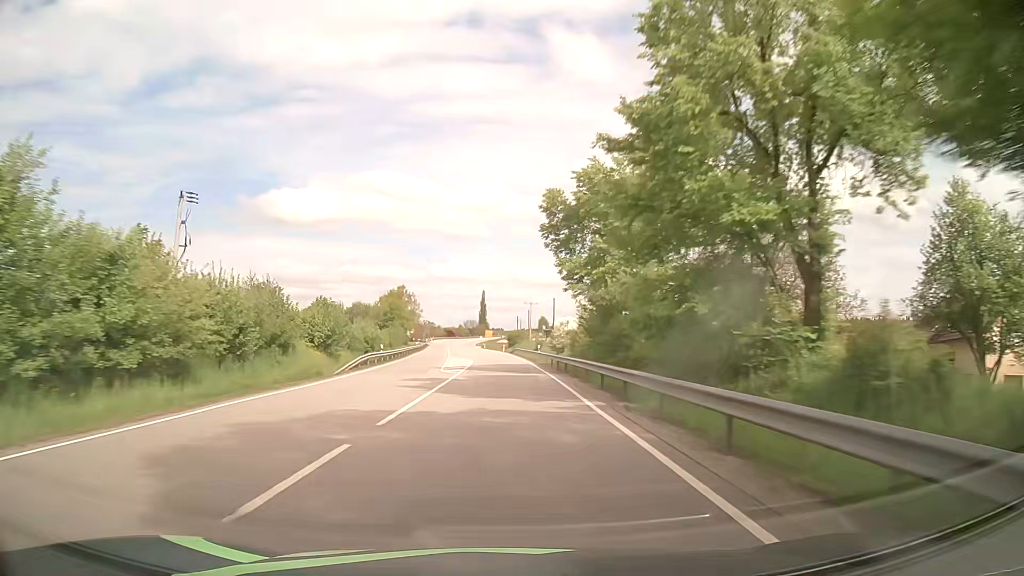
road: primary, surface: asphalt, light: Day
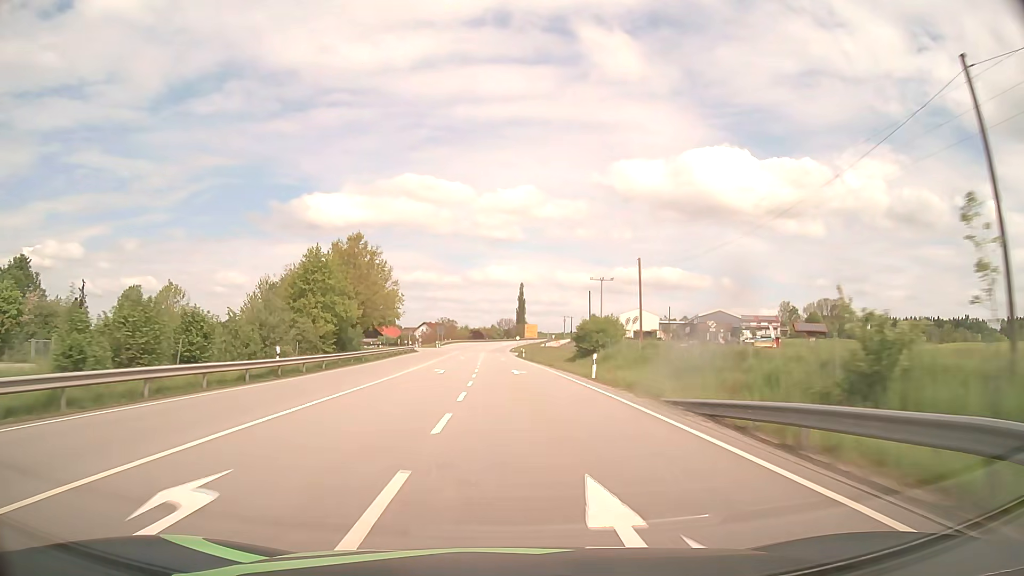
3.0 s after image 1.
(-2.2, +76.1) m; -3°
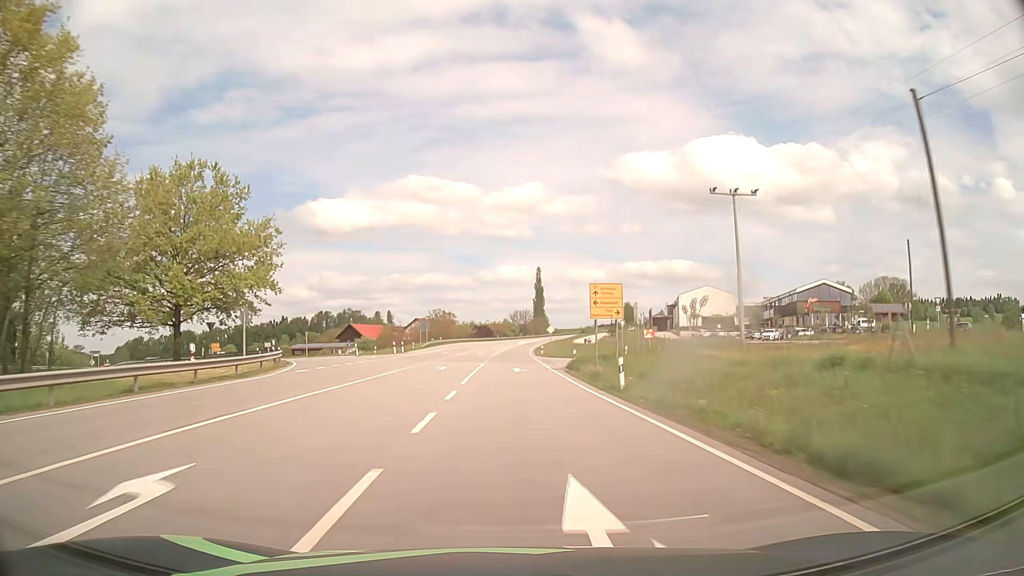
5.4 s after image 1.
(-0.8, +60.2) m; -1°
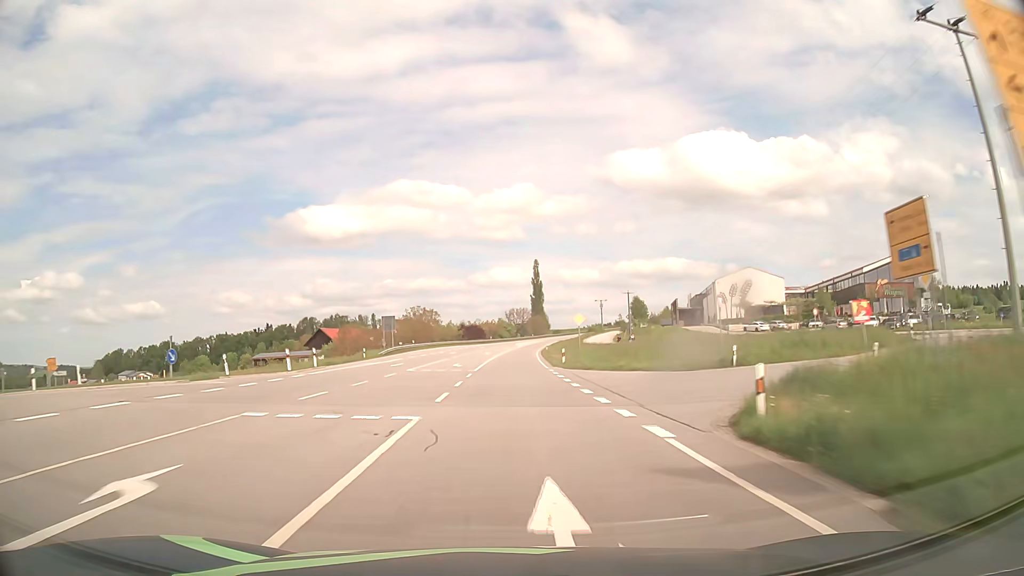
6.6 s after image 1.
(0.0, +30.1) m; 0°
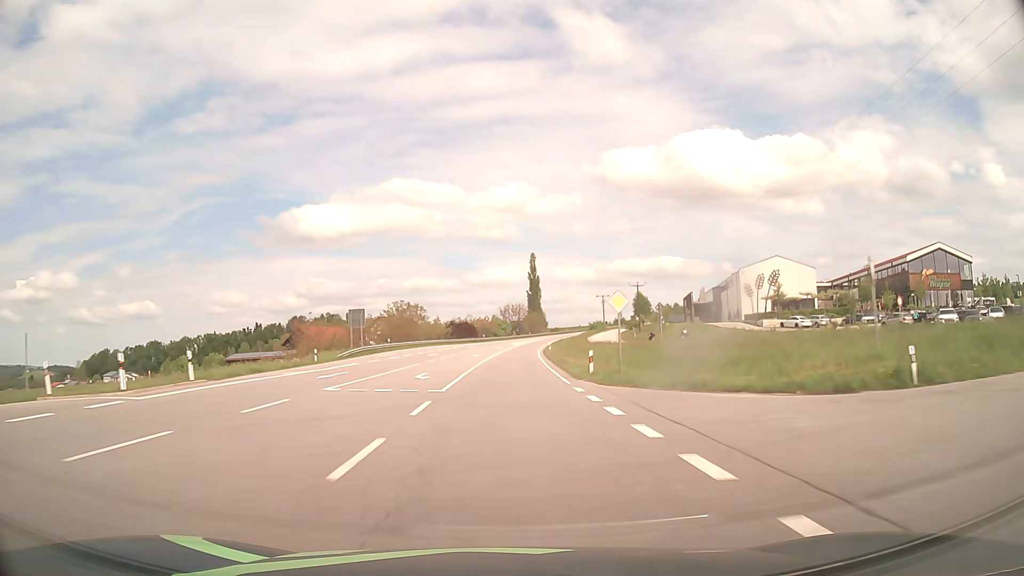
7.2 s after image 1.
(0.0, +15.0) m; 0°
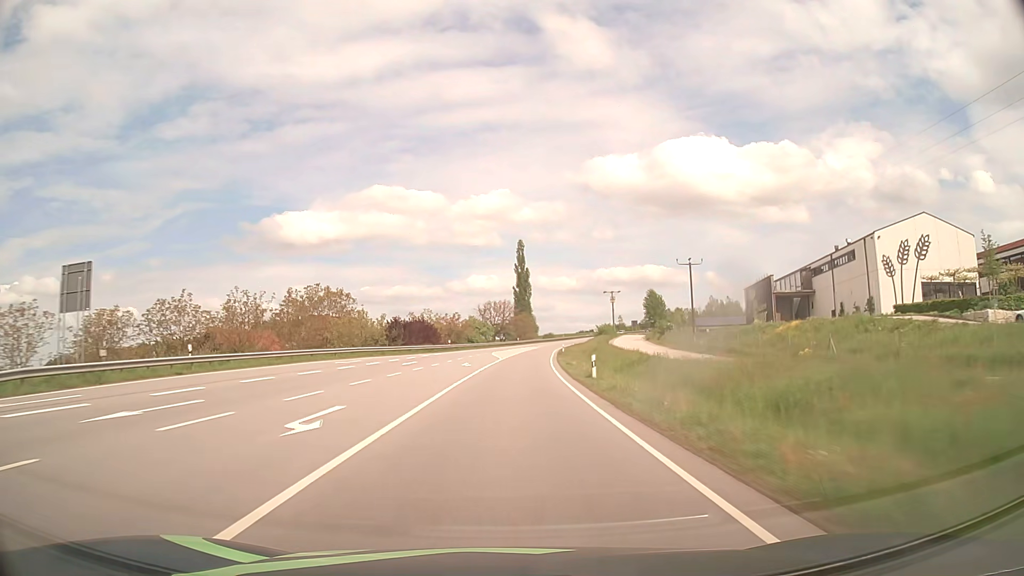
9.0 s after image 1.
(+0.6, +45.1) m; +1°
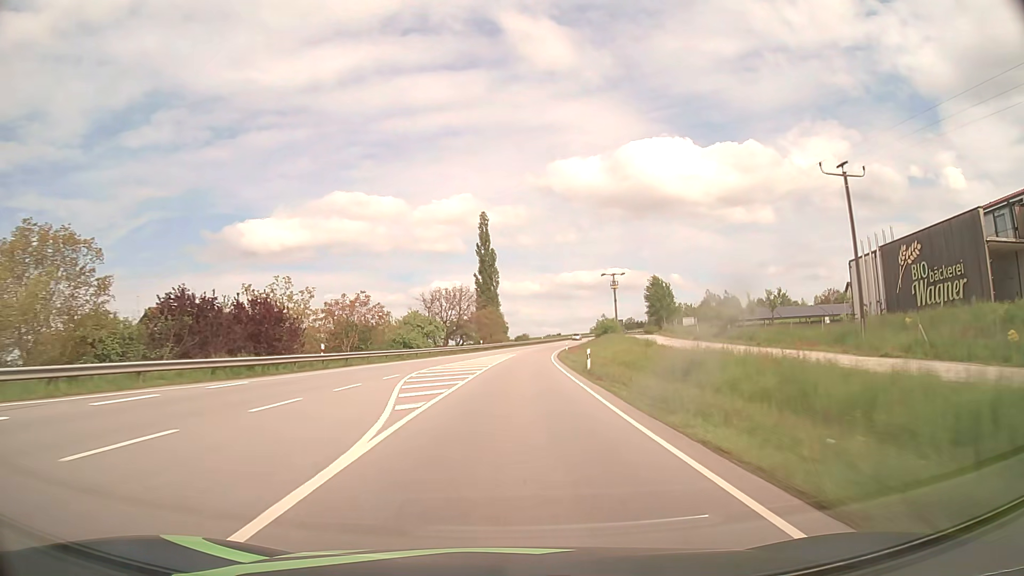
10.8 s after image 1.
(+0.9, +44.8) m; +3°
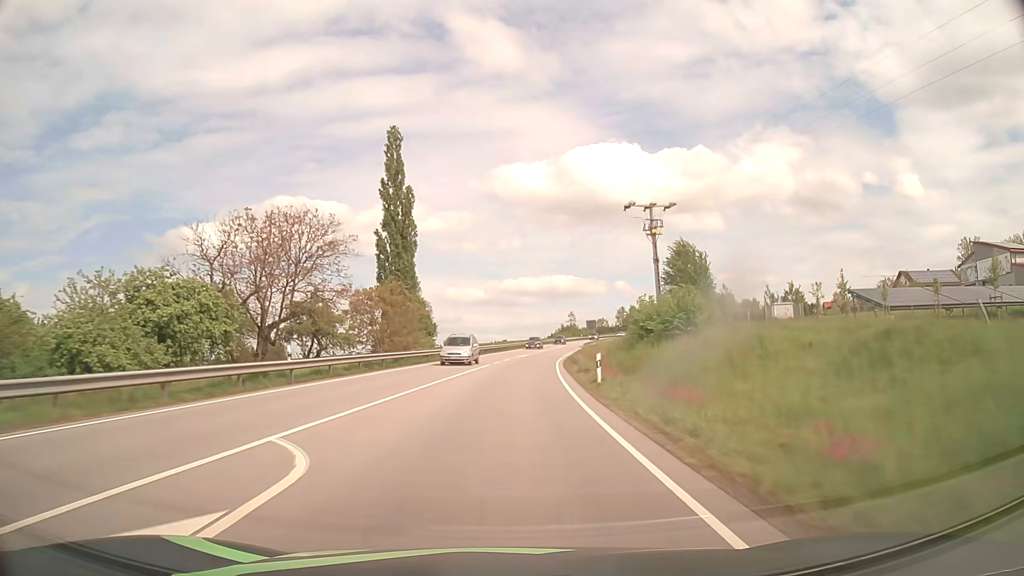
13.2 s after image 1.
(+2.4, +59.3) m; +5°
(0, +10) (0, +20) (+1, +30) (+2, +40) (+2, +50) (+4, +60) (+5, +70) (+6, +80) (+8, +90) (+10, +99) m
